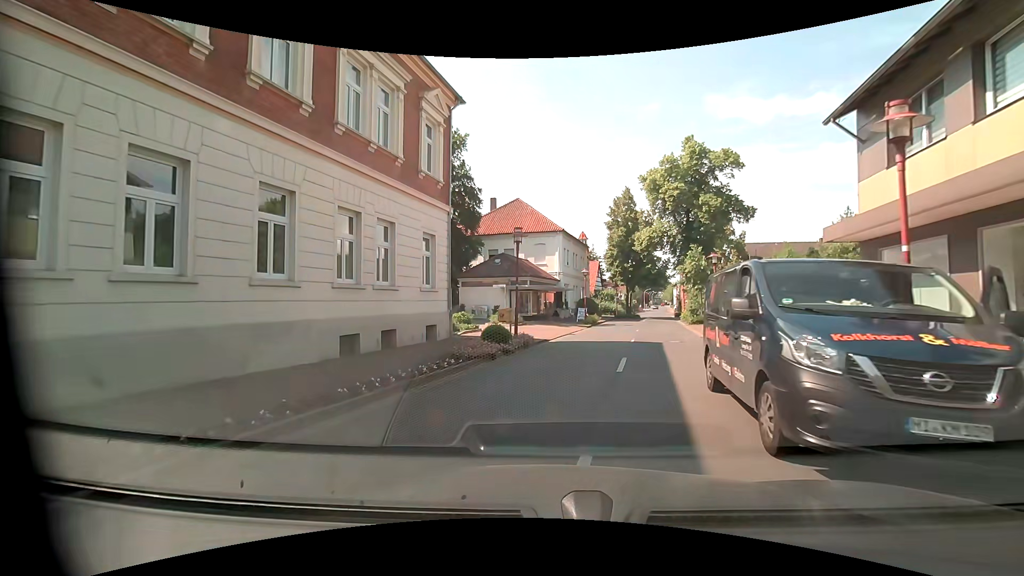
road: residential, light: Day
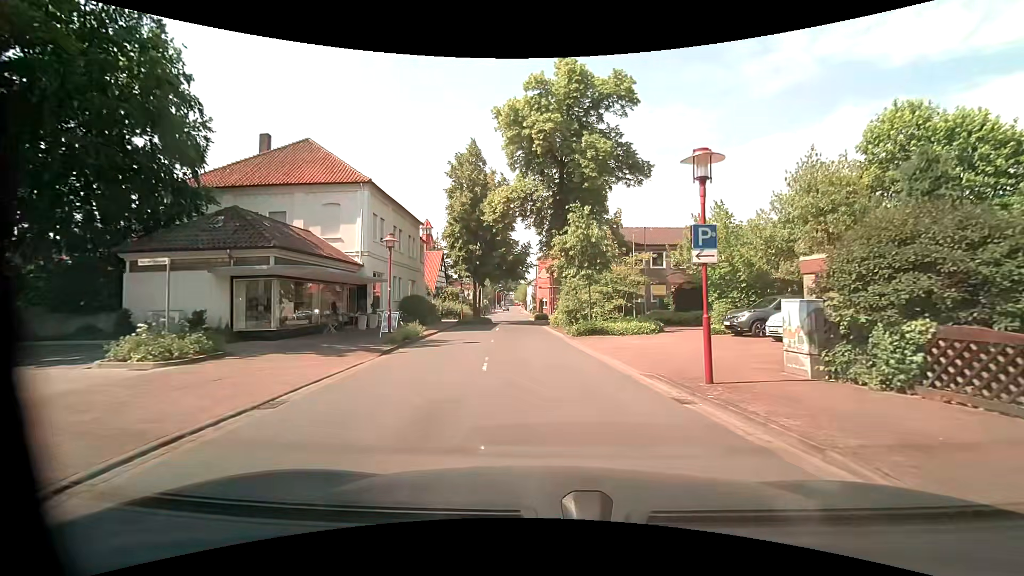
(+2.9, +17.9) m; +18°
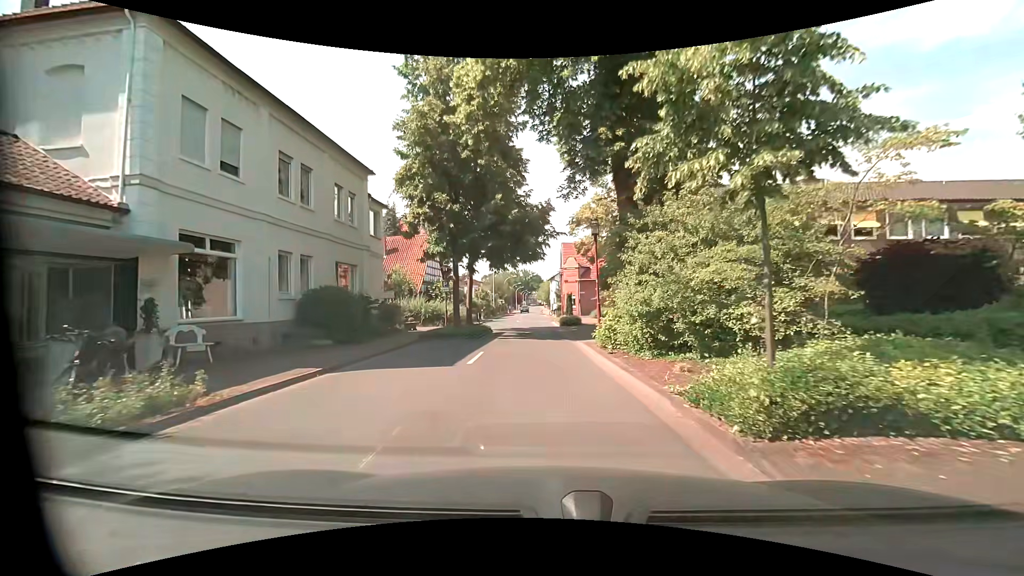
(-0.5, +17.2) m; -3°
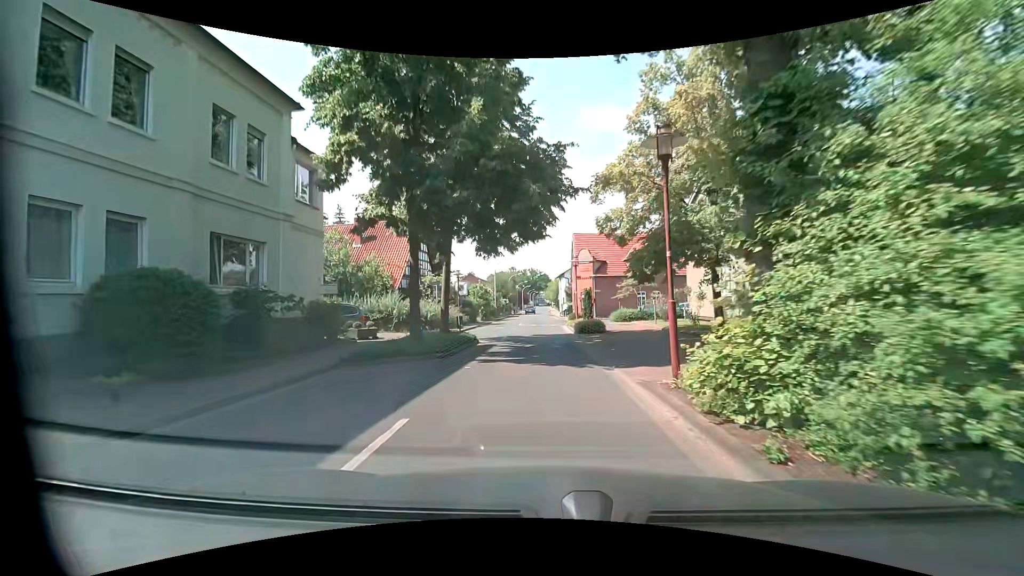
(-0.1, +8.7) m; -1°
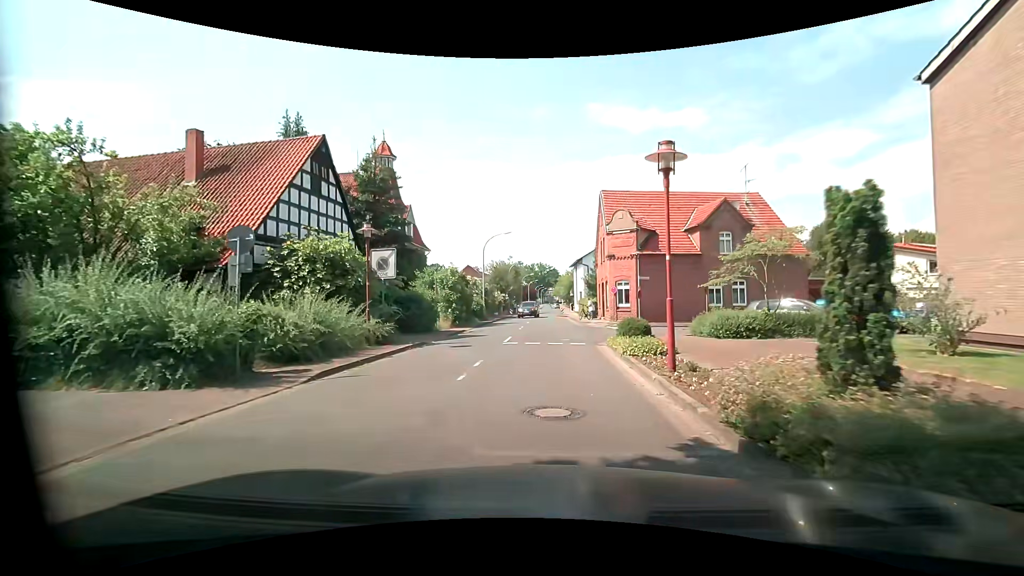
(-0.3, +20.0) m; -1°
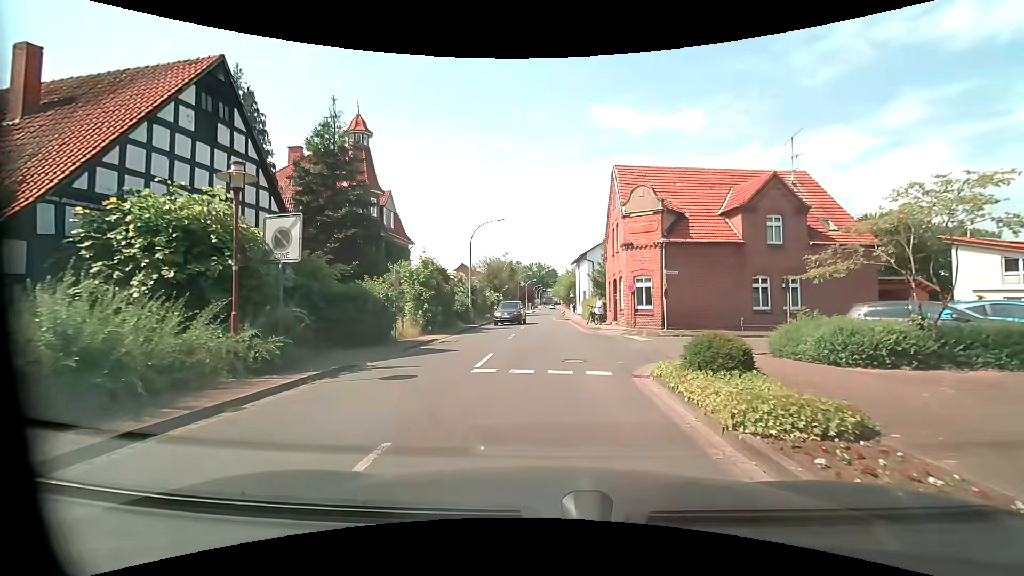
(-0.1, +6.9) m; -1°
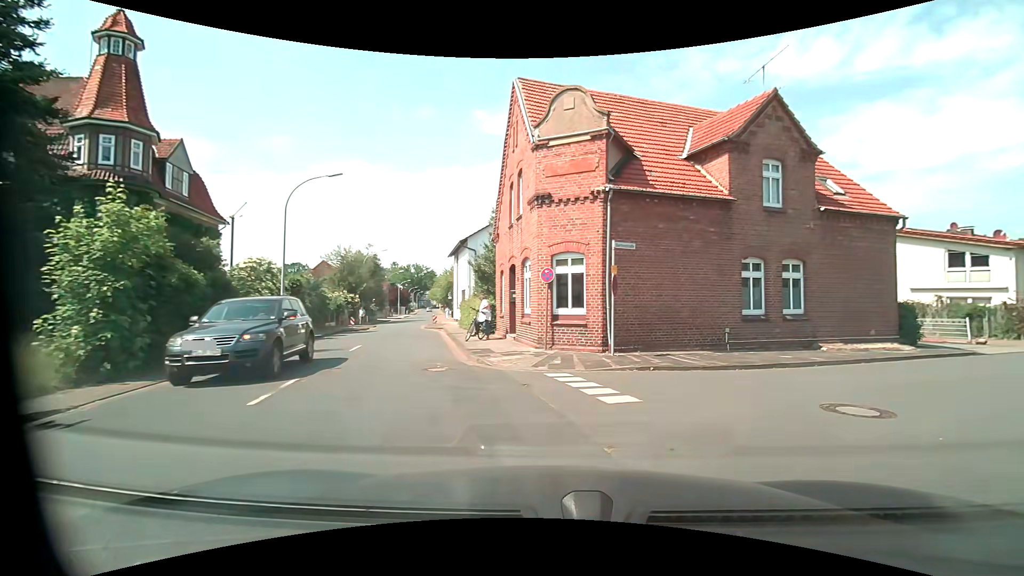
(+0.7, +12.1) m; +12°
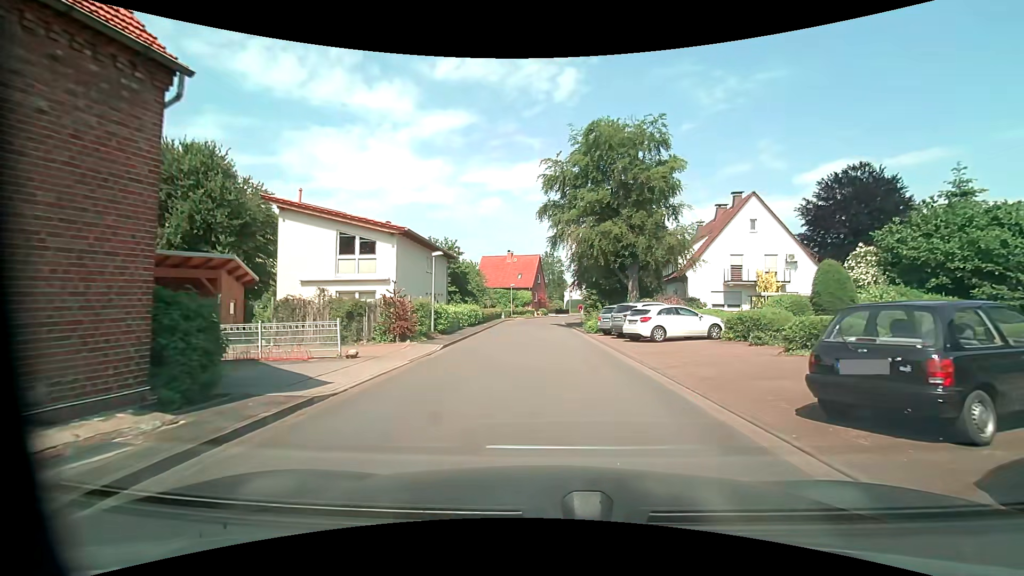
(+8.6, +11.8) m; +59°
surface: asphalt
(0, +10) (0, +20) (0, +30) (0, +40) (0, +50) (0, +60) (+2, +70) (+4, +80) (+7, +89) (+10, +99) m
